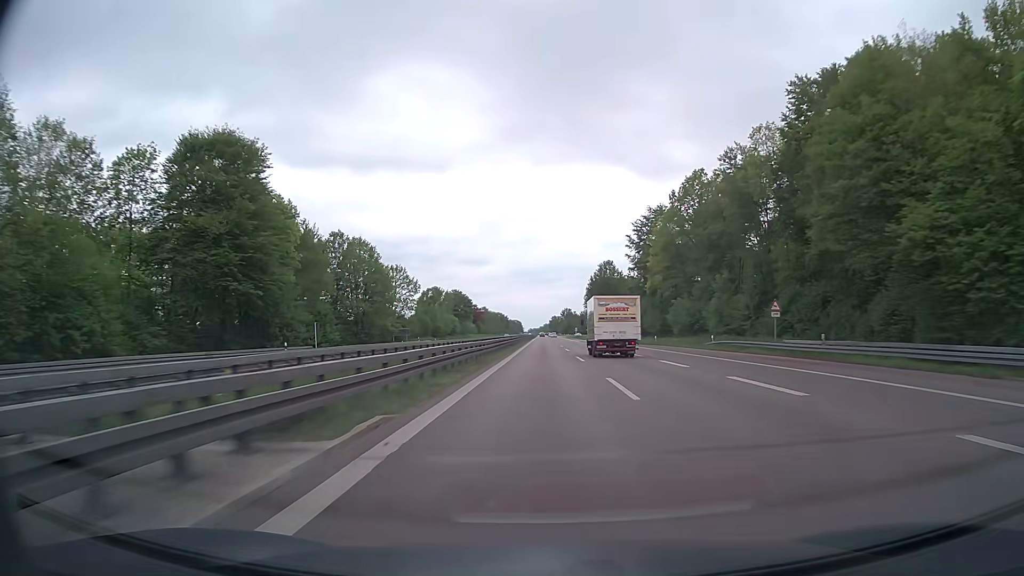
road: trunk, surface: asphalt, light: Day
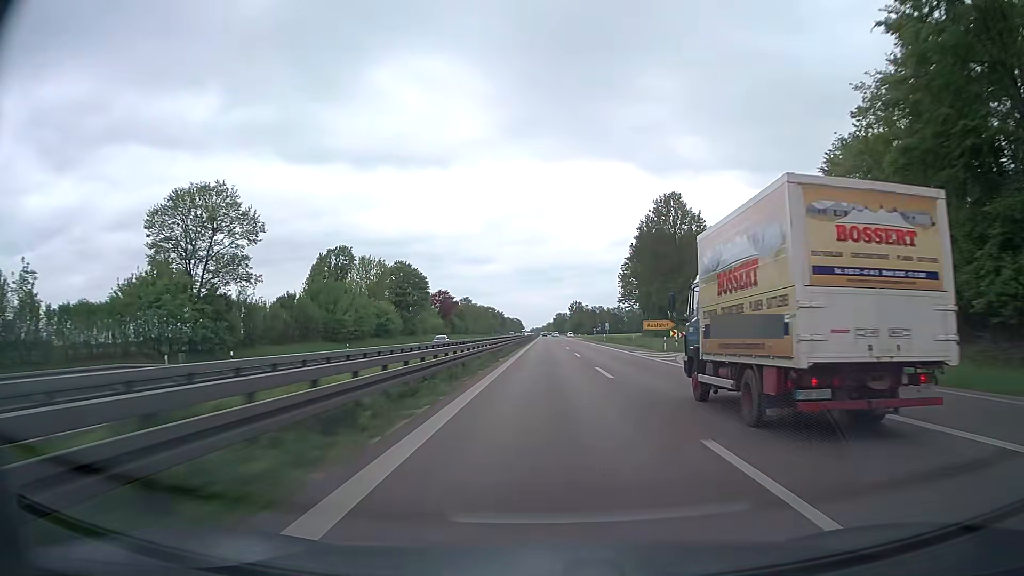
(-0.4, +82.9) m; 0°
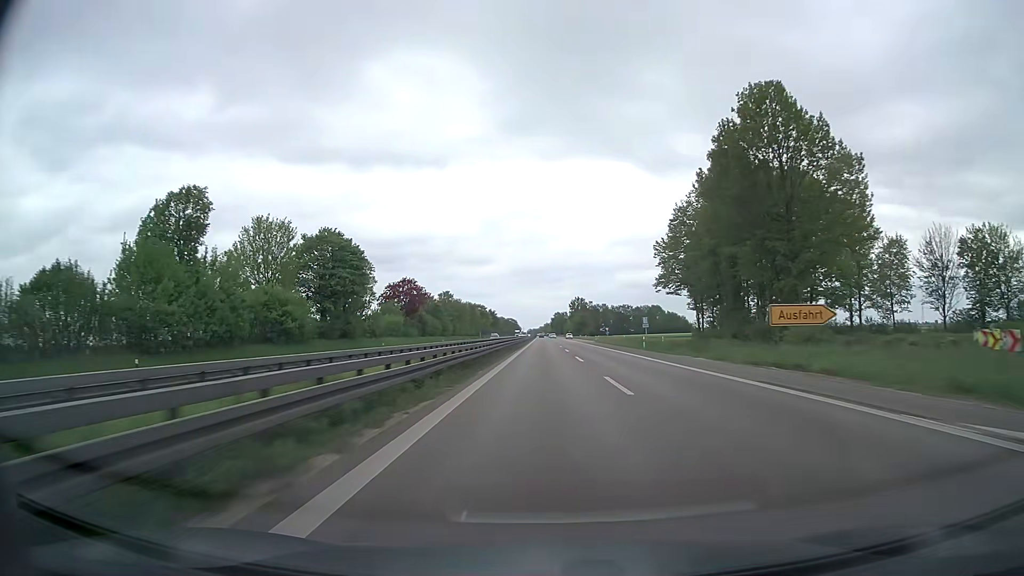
(+0.1, +41.4) m; 0°
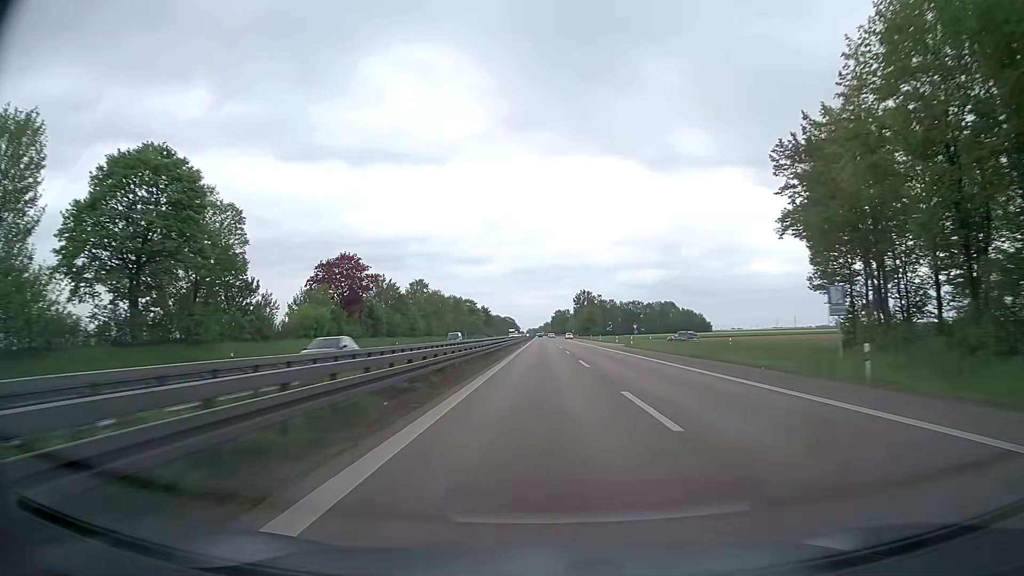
(0.0, +41.3) m; 0°
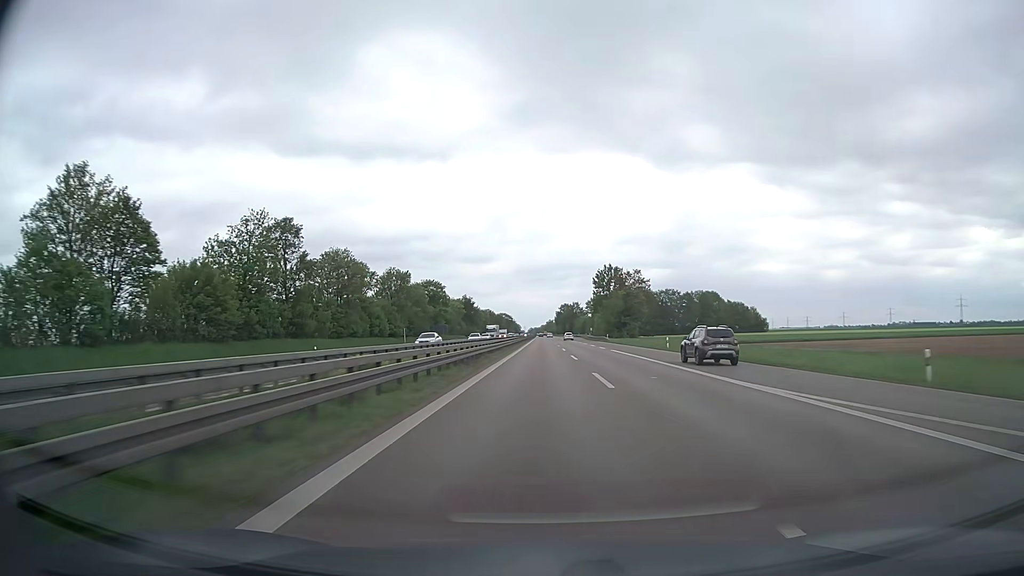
(-0.1, +82.5) m; 0°
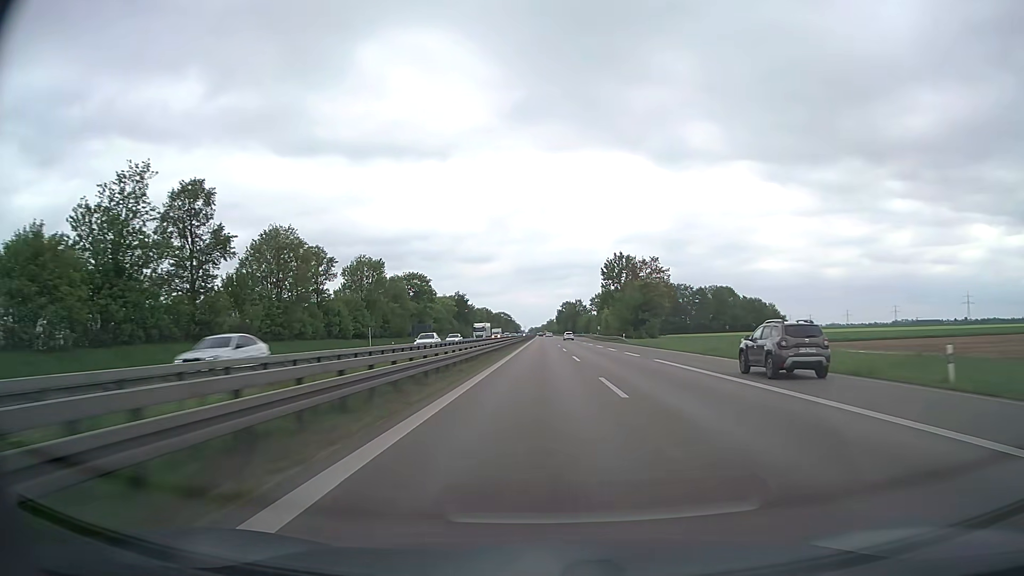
(0.0, +20.6) m; 0°
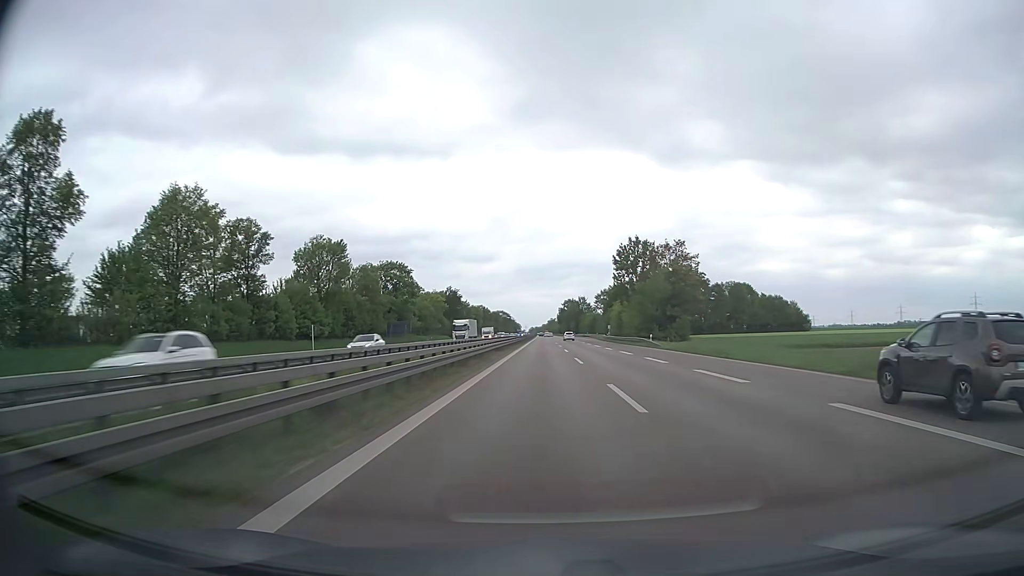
(0.0, +20.6) m; 0°
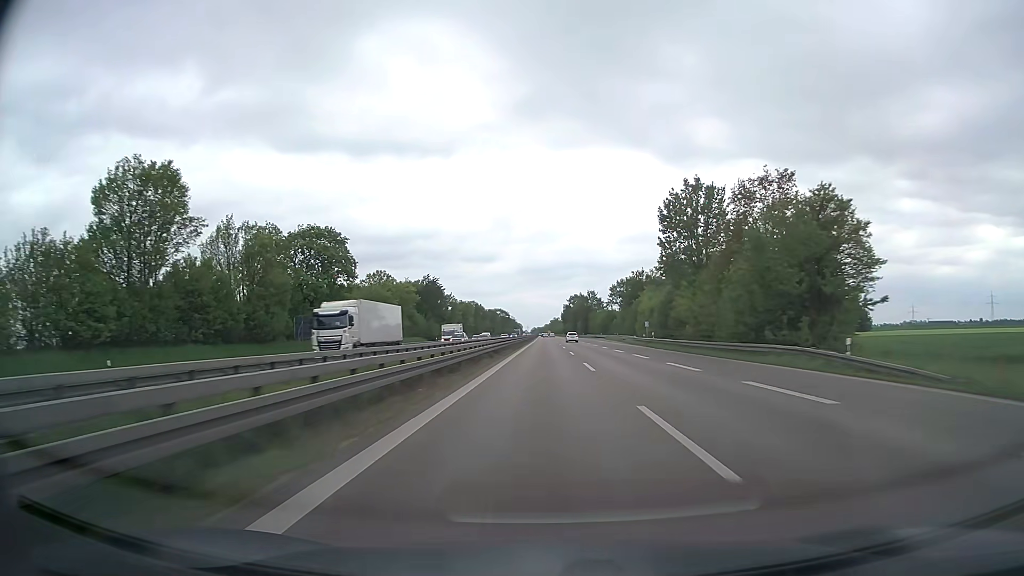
(0.0, +41.1) m; 0°
(0, +10) (0, +20) (0, +30) (0, +40) (0, +50) (0, +60) (0, +70) (0, +80) (0, +90) (0, +100) m
